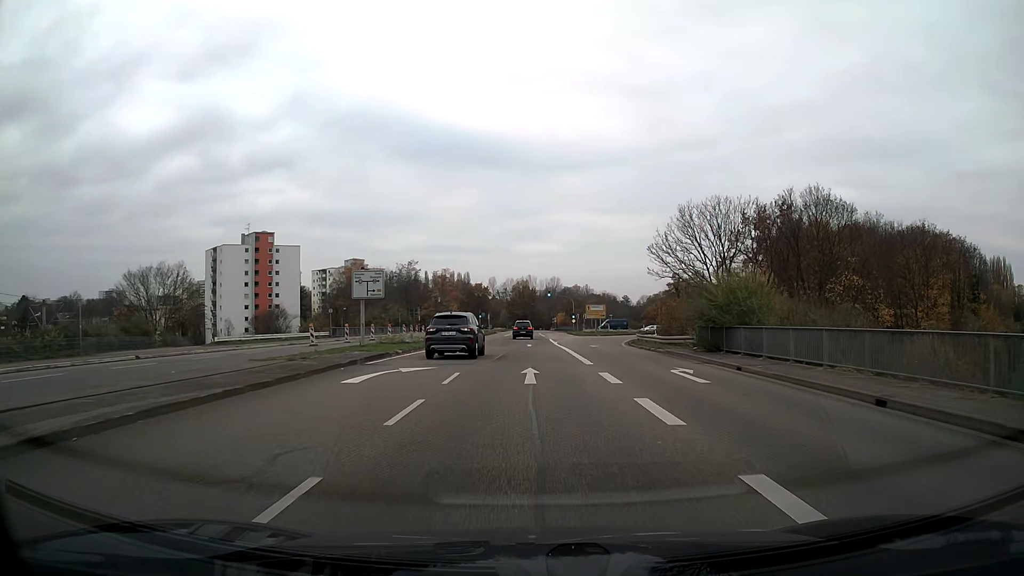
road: secondary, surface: asphalt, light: Day
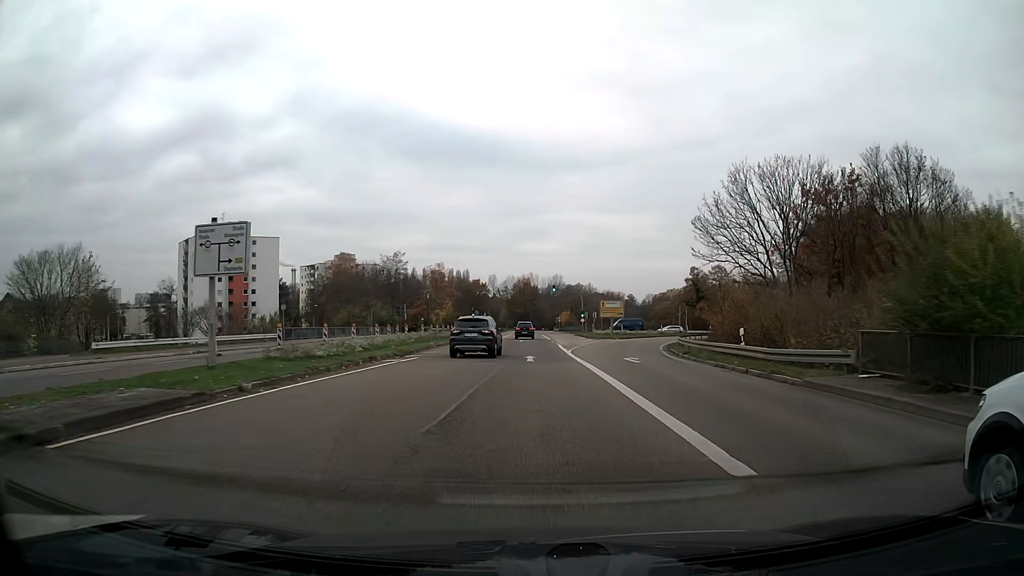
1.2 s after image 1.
(0.0, +15.5) m; 0°
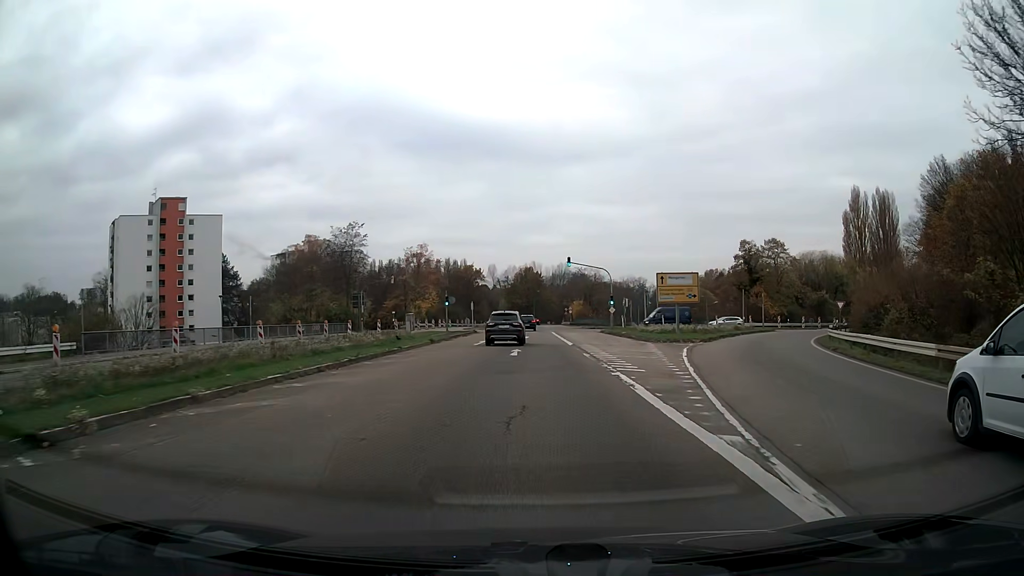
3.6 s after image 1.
(-0.1, +30.7) m; 0°
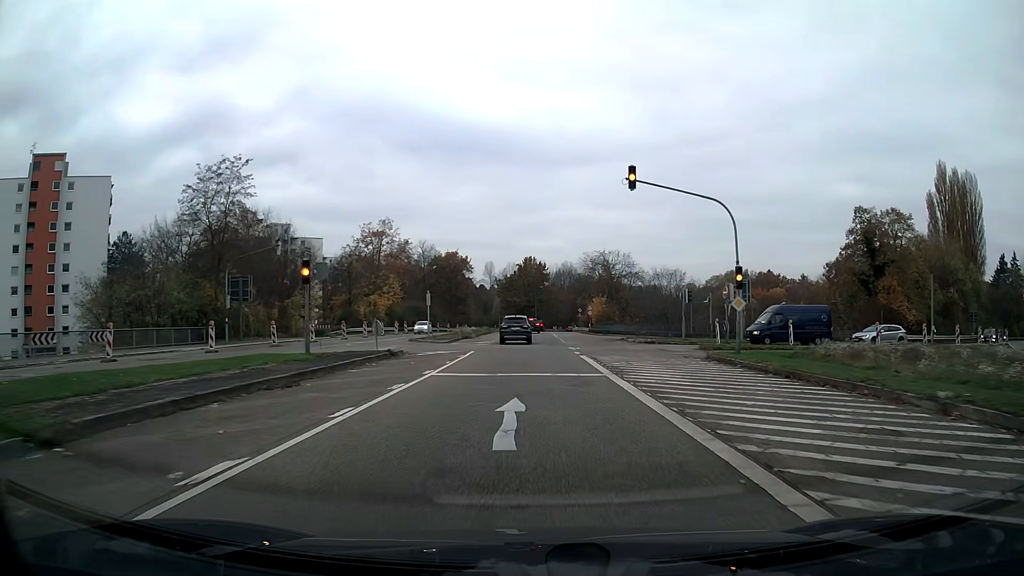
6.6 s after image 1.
(-0.1, +37.8) m; 0°
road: trunk_link
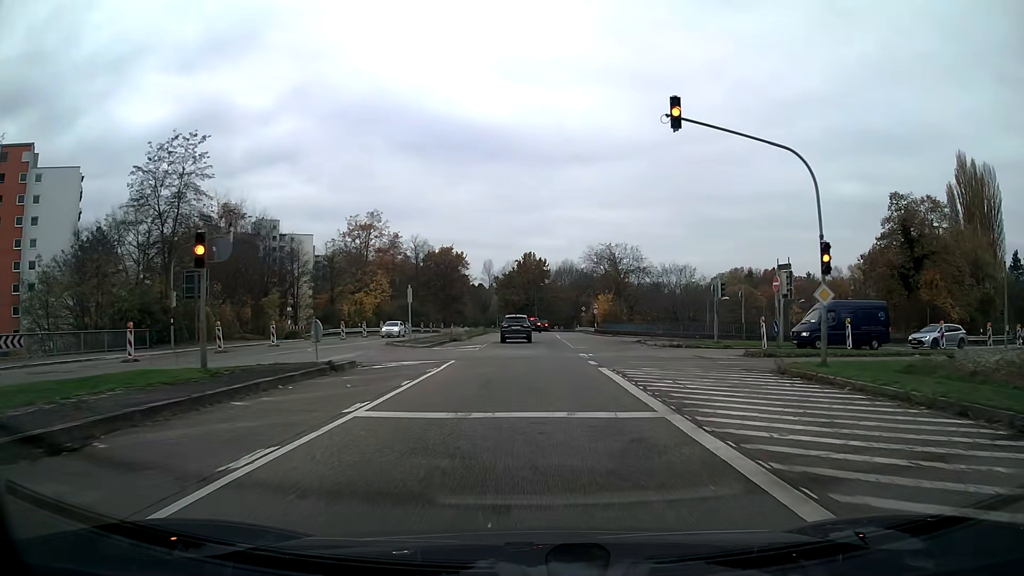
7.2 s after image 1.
(0.0, +7.5) m; 0°
(0, +10) (0, +20) (0, +30) (0, +40) (0, +50) (0, +60) (0, +70) (0, +80) (+1, +90) (+2, +100) m
